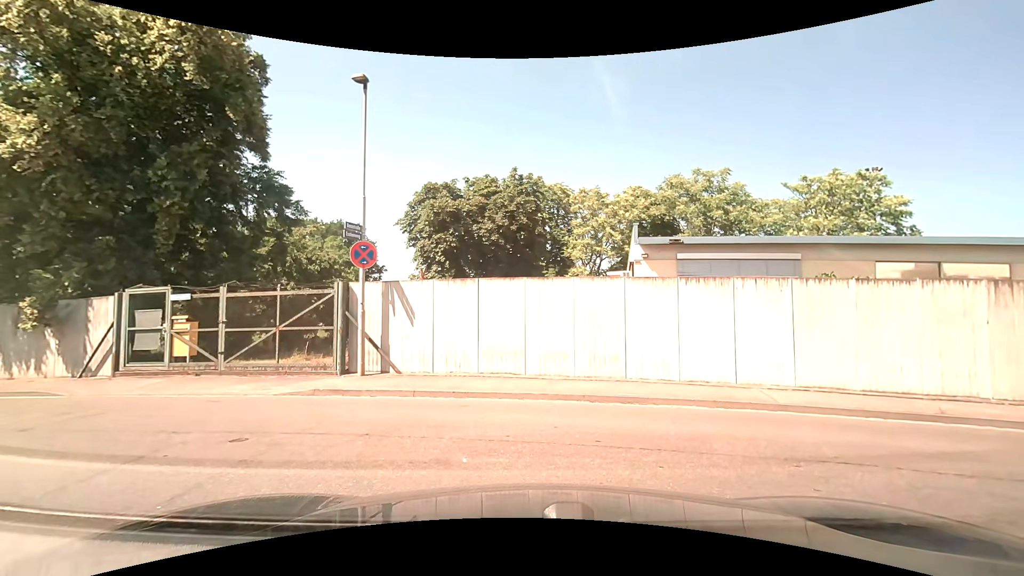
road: residential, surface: asphalt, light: Day
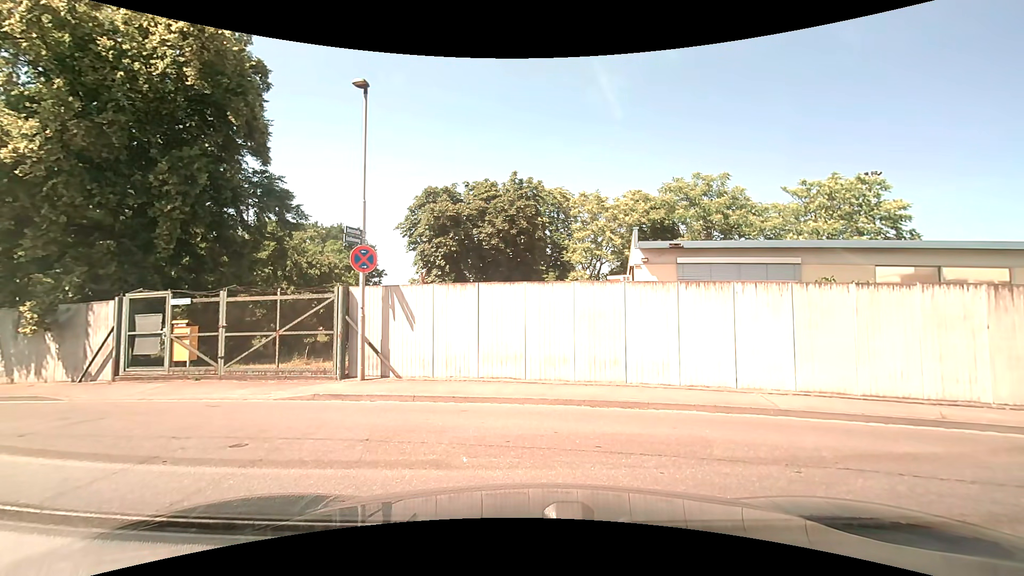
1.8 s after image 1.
(0.0, +0.1) m; 0°
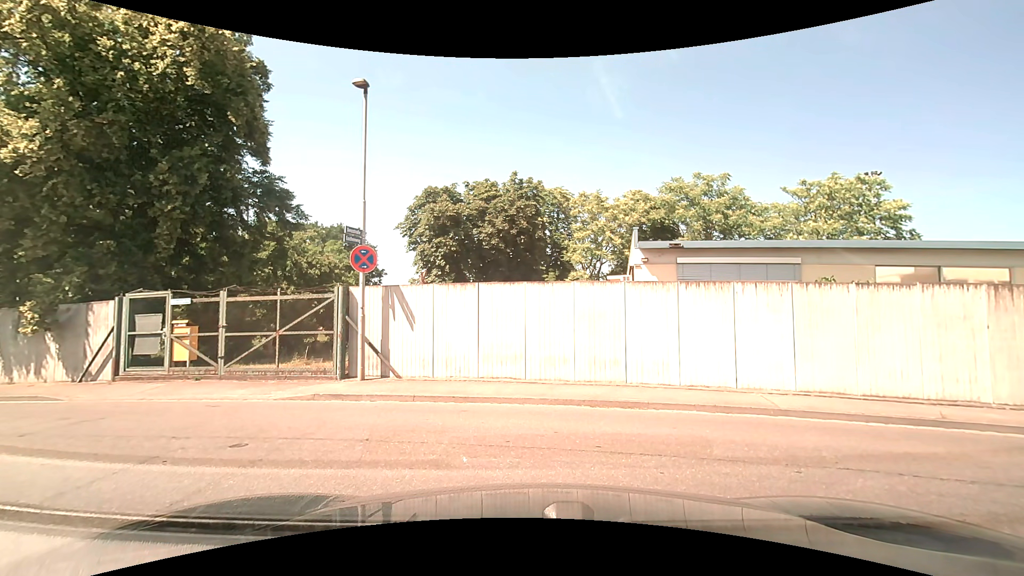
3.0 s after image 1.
(0.0, 0.0) m; 0°
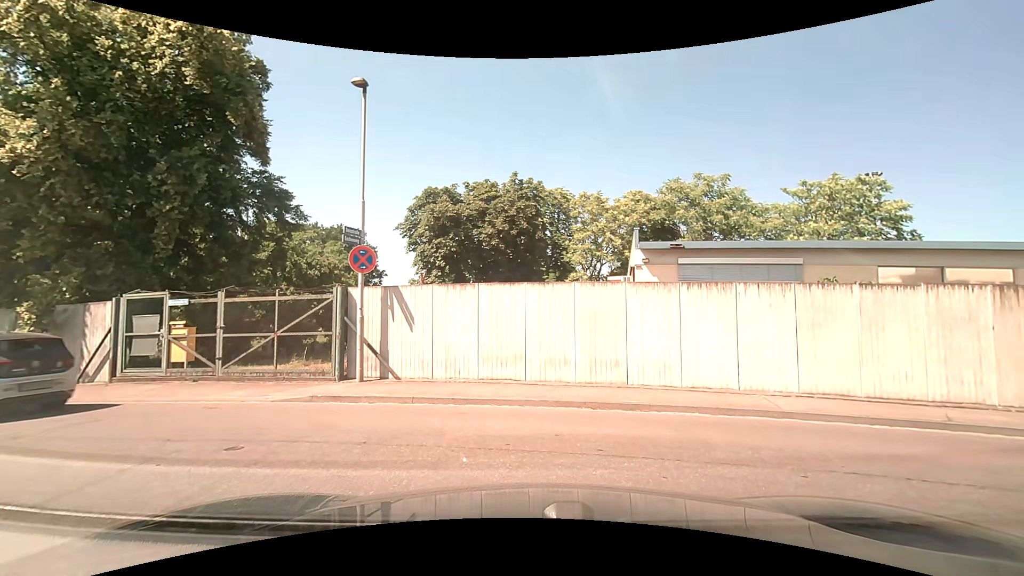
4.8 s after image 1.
(0.0, +0.1) m; 0°
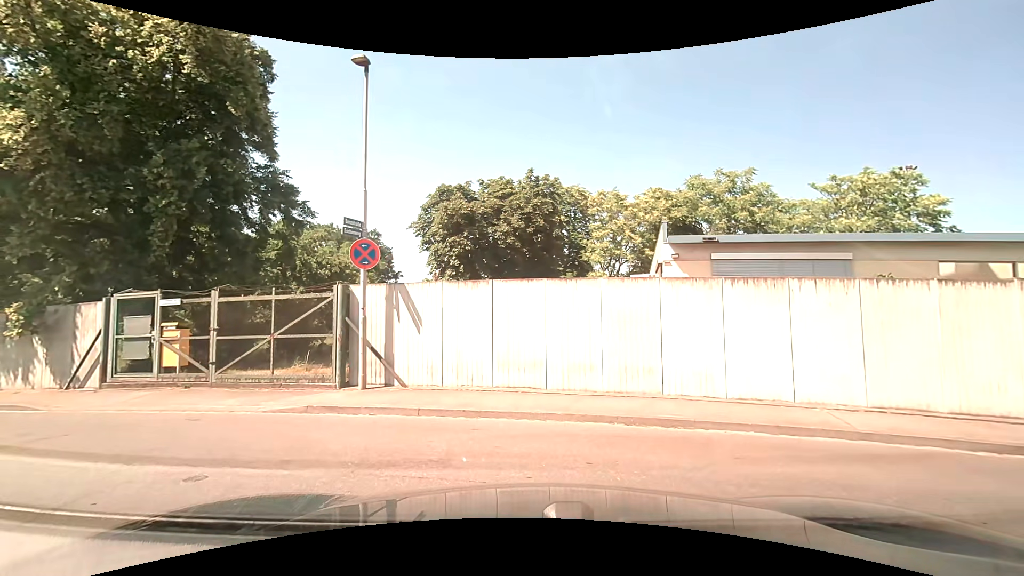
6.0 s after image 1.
(0.0, +1.2) m; -3°
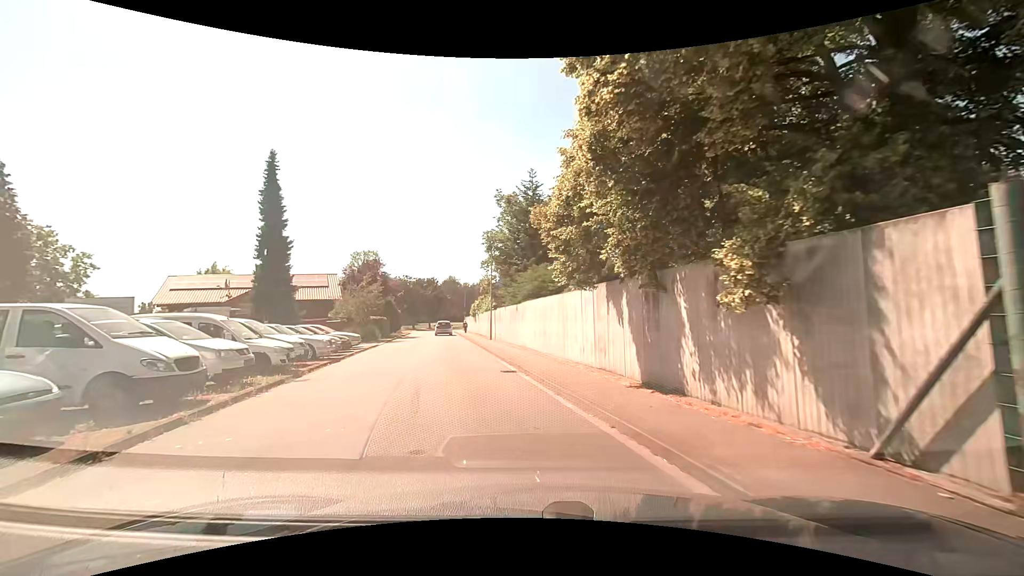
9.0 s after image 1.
(-6.7, +8.7) m; -65°
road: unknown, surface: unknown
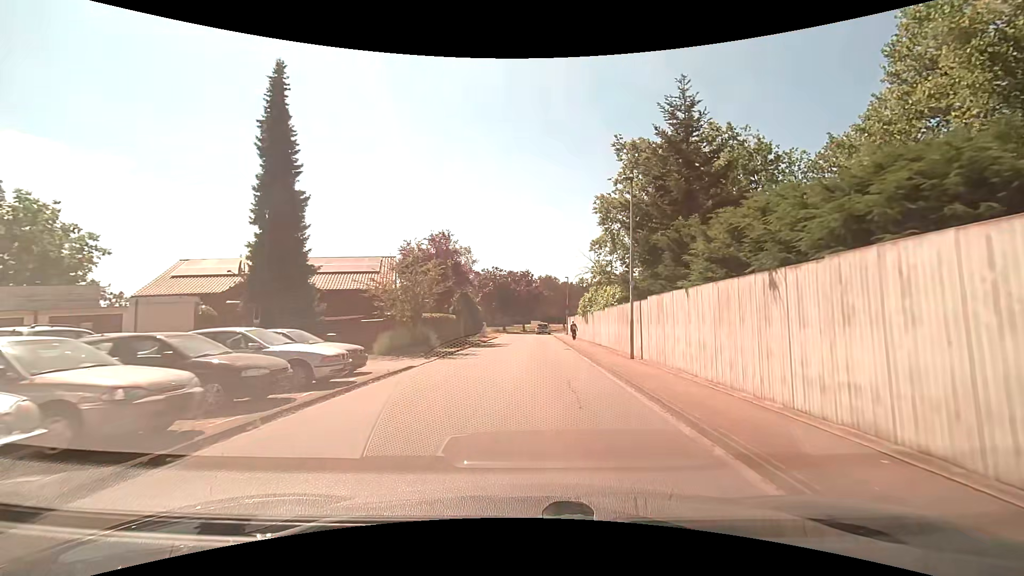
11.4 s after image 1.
(-2.4, +16.7) m; -11°
(0, +10) (0, +20) (+1, +30) (+1, +40) (+1, +50) (+1, +60) (+3, +70) (+4, +80) (+7, +89) (+12, +98) m
